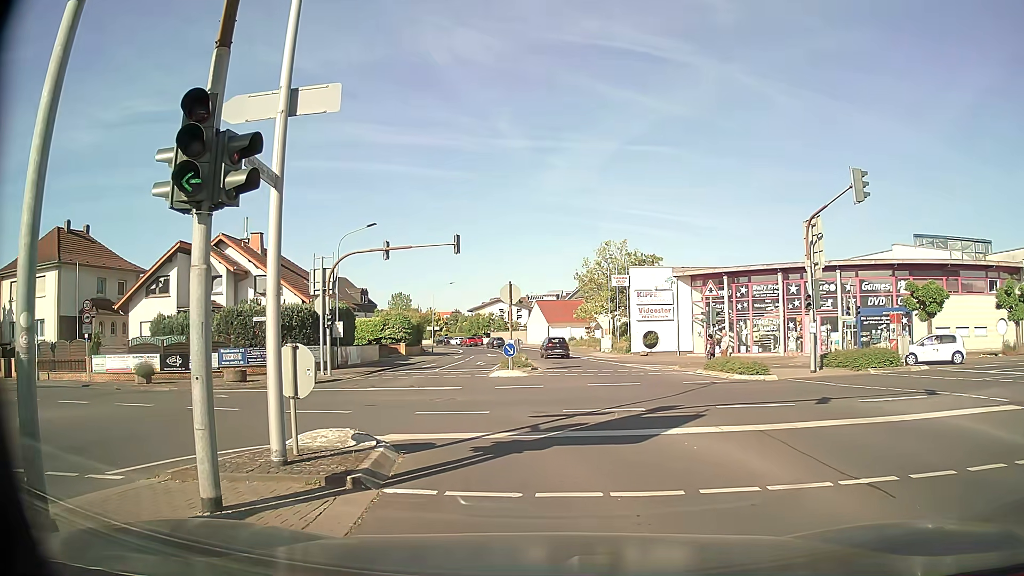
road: secondary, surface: asphalt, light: Day
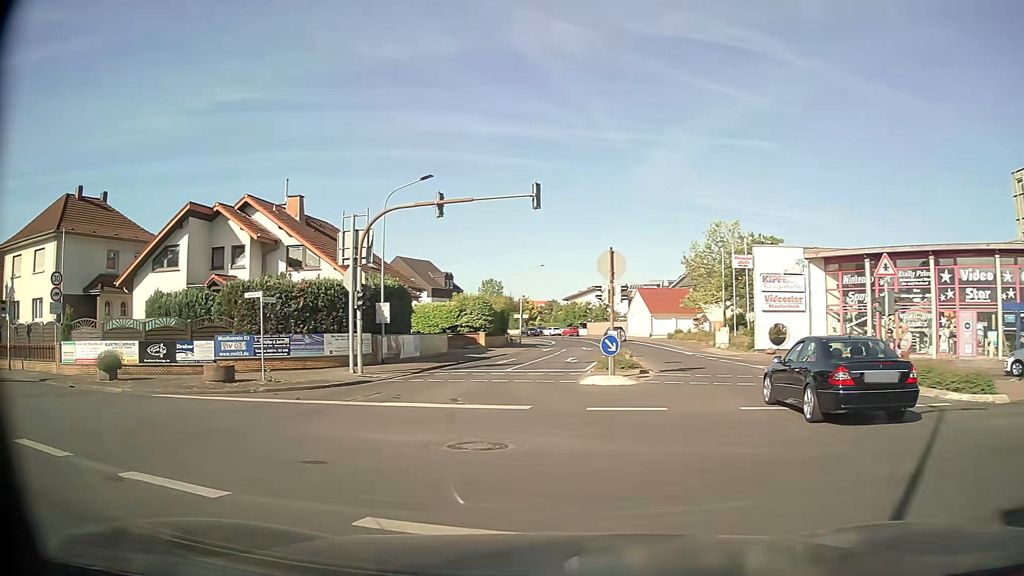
(-0.6, +9.5) m; -10°
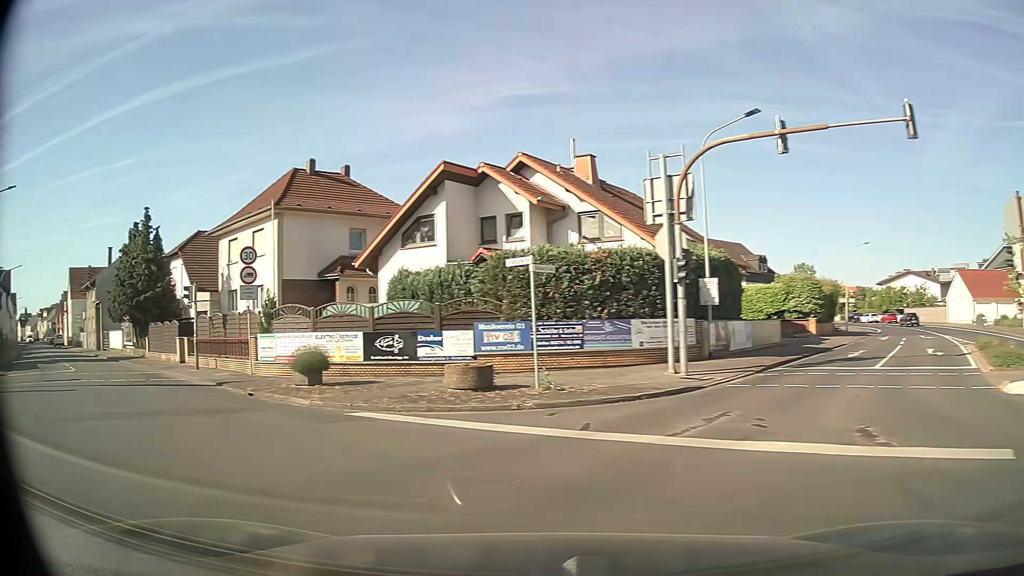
(-1.5, +7.0) m; -27°
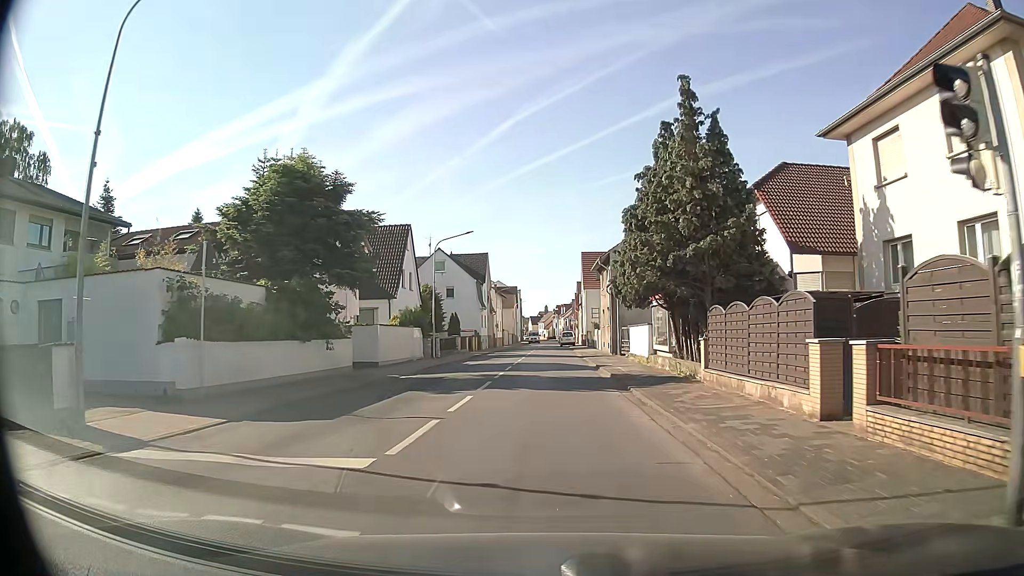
(-11.0, +18.3) m; -46°
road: tertiary
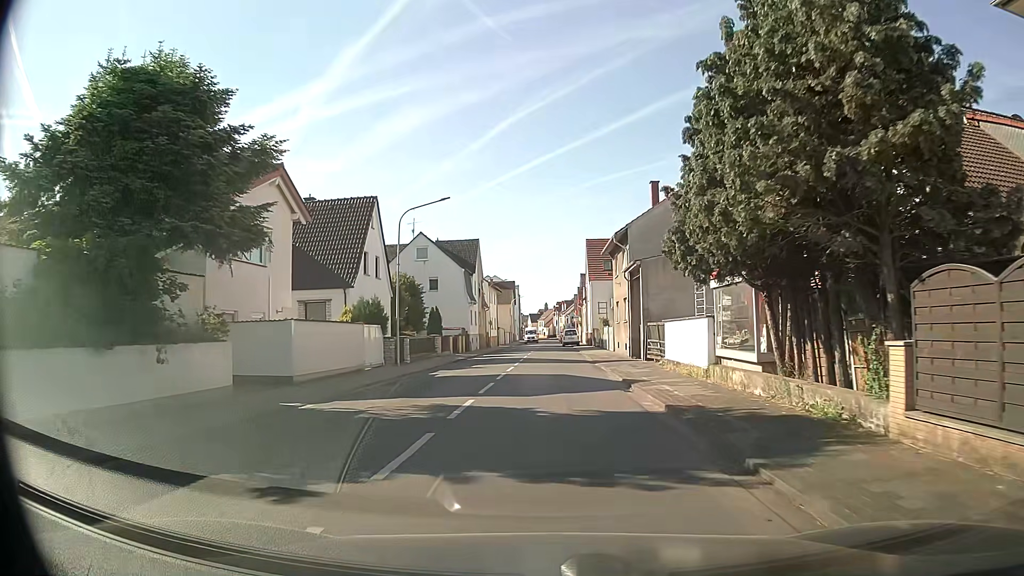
(-0.1, +10.1) m; 0°
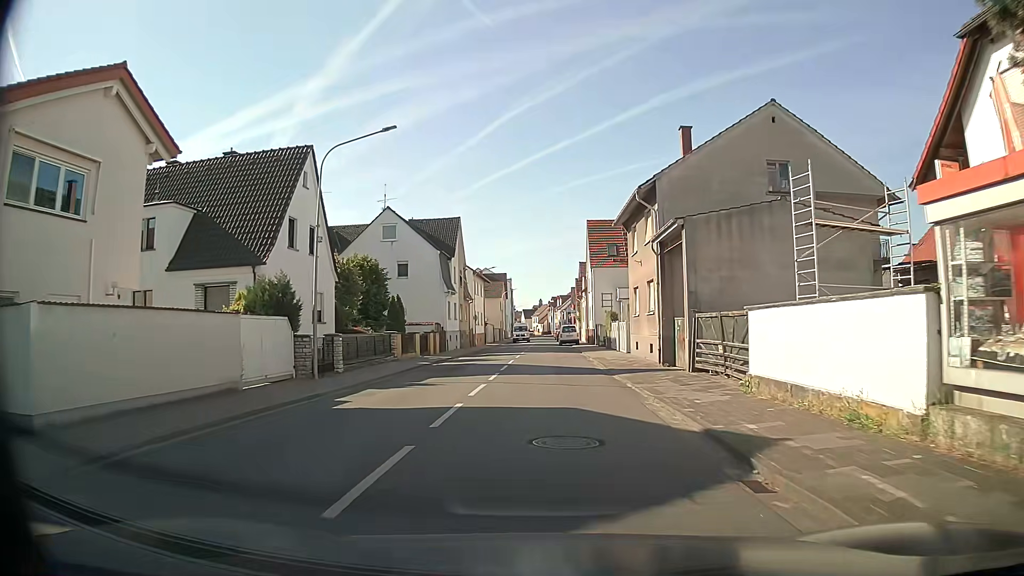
(-0.1, +10.7) m; 0°
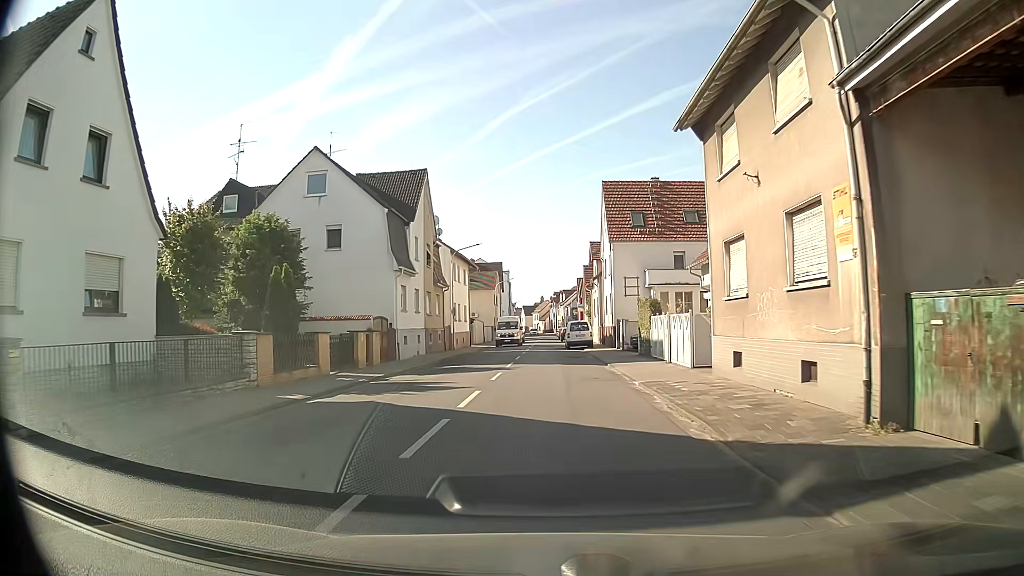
(0.0, +16.1) m; 0°
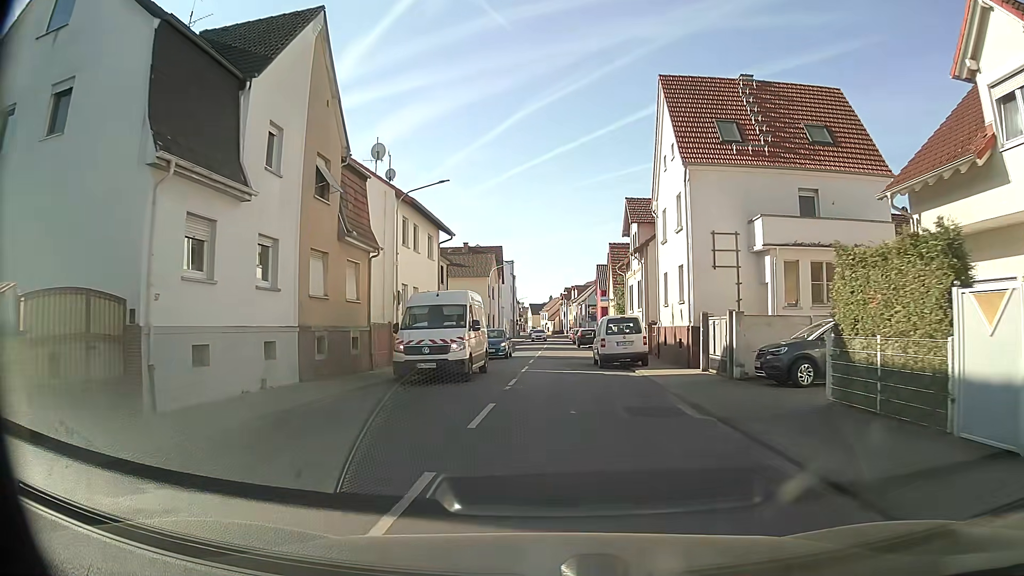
(-0.2, +20.9) m; -2°
